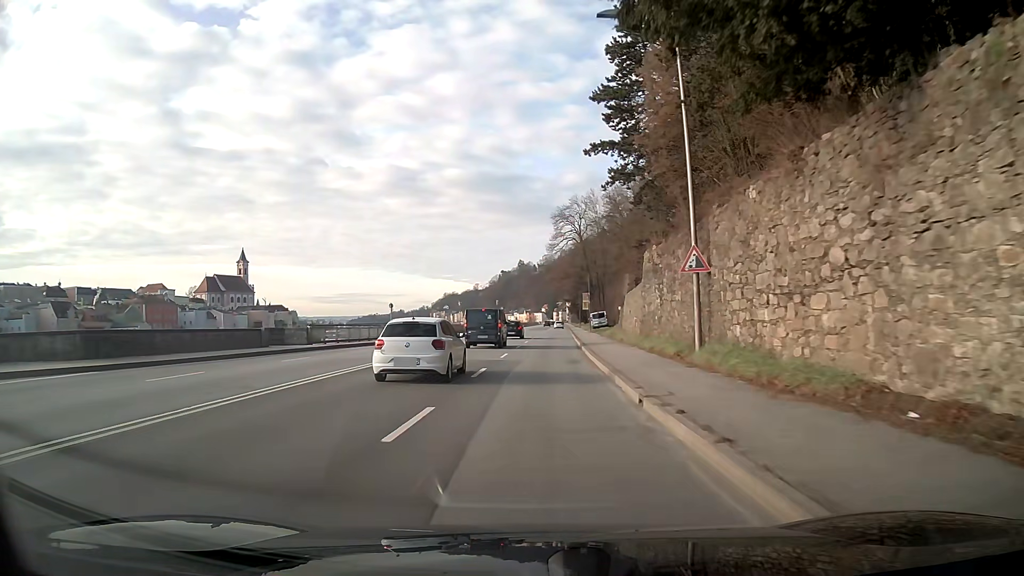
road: primary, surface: asphalt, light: Day
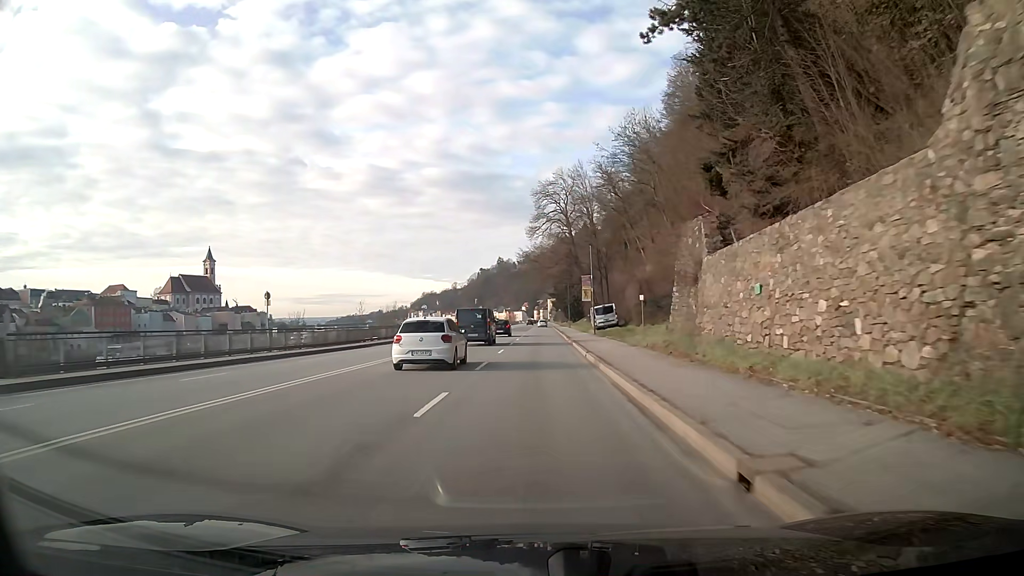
(+0.4, +25.1) m; +2°
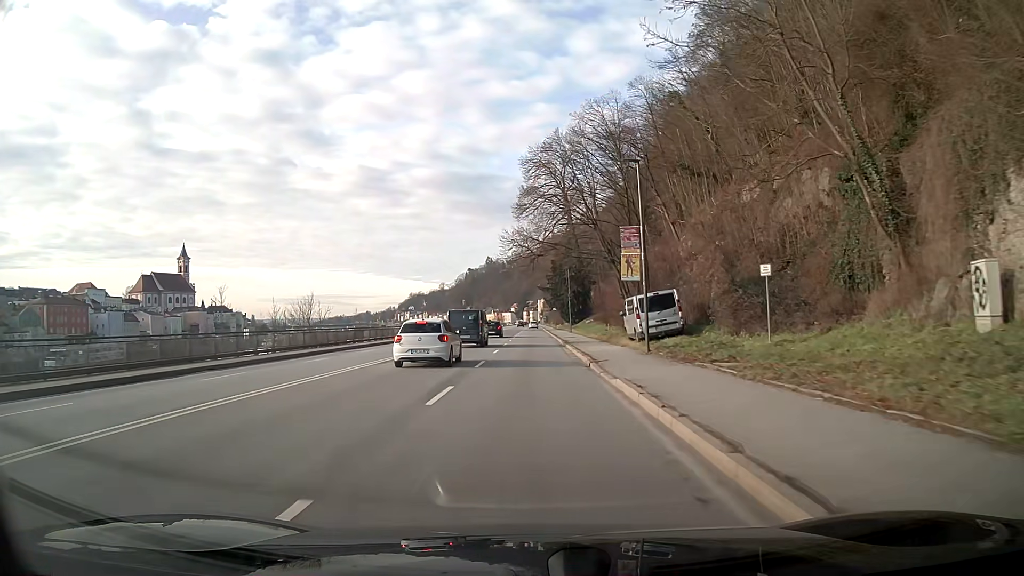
(+0.2, +25.6) m; +1°
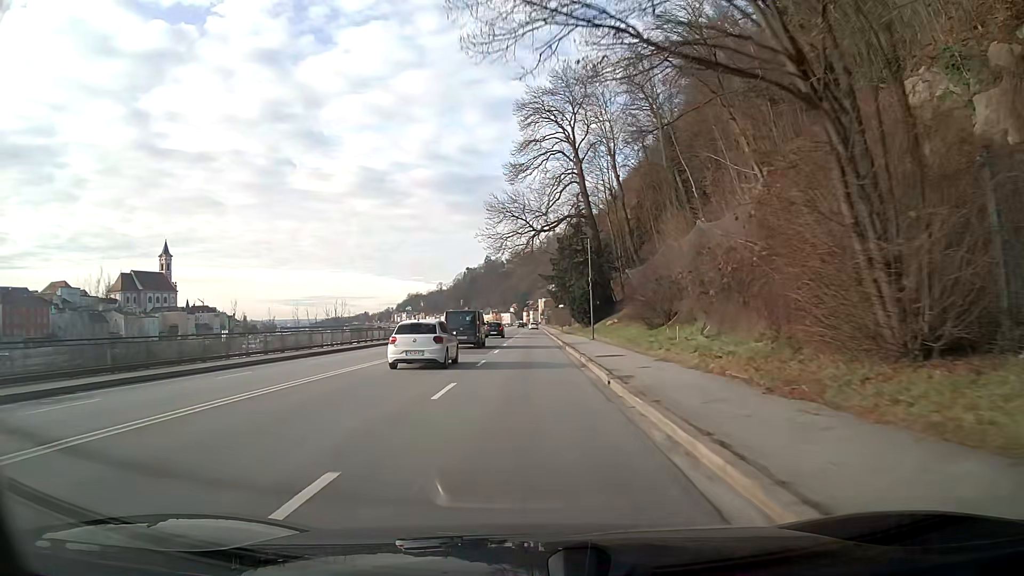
(0.0, +26.0) m; 0°
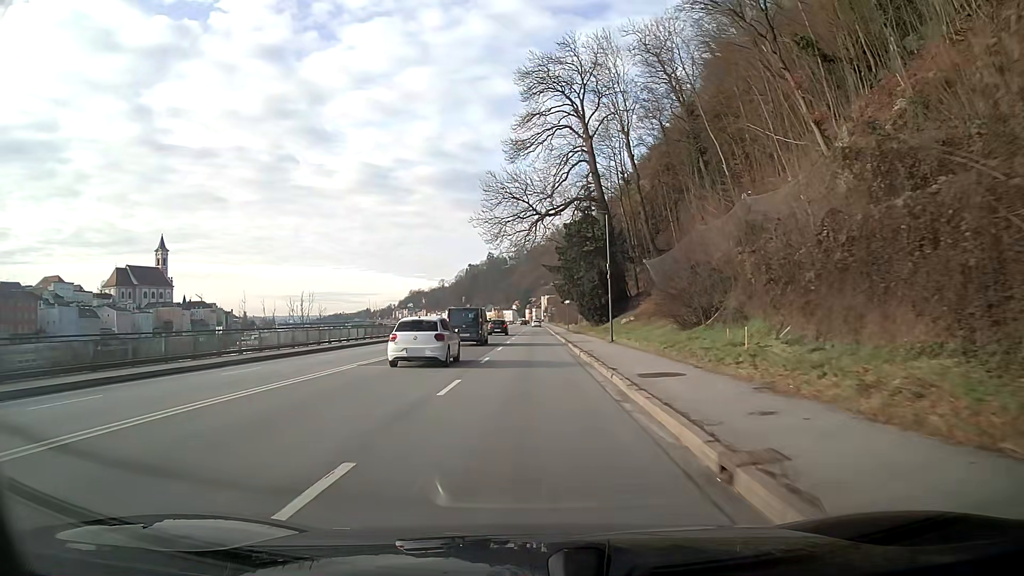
(0.0, +8.7) m; 0°
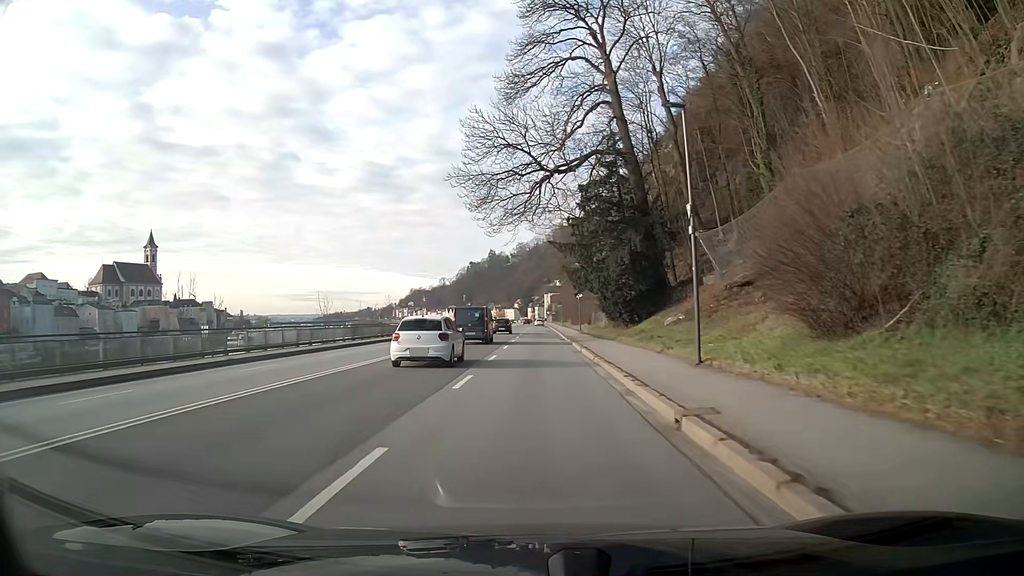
(0.0, +17.1) m; 0°
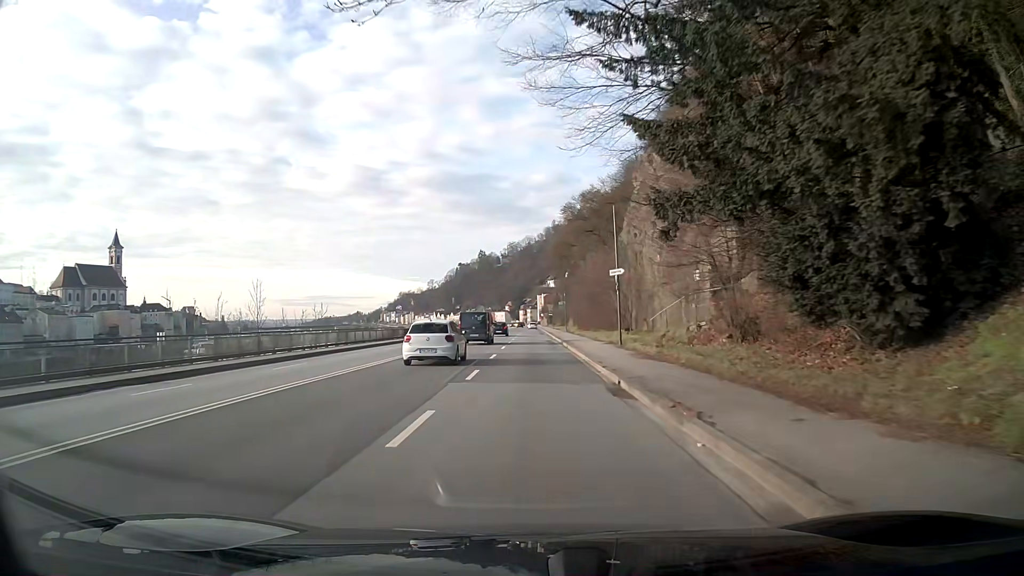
(+0.1, +32.8) m; 0°
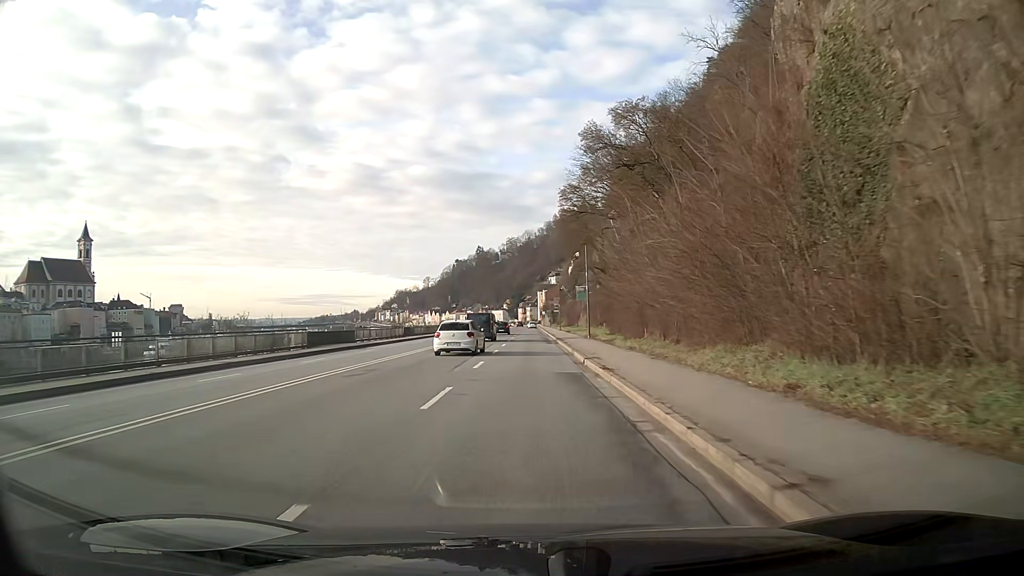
(+0.1, +32.5) m; 0°
(0, +10) (0, +20) (0, +30) (0, +40) (0, +50) (0, +60) (0, +70) (0, +80) (0, +90) (-1, +100) m
